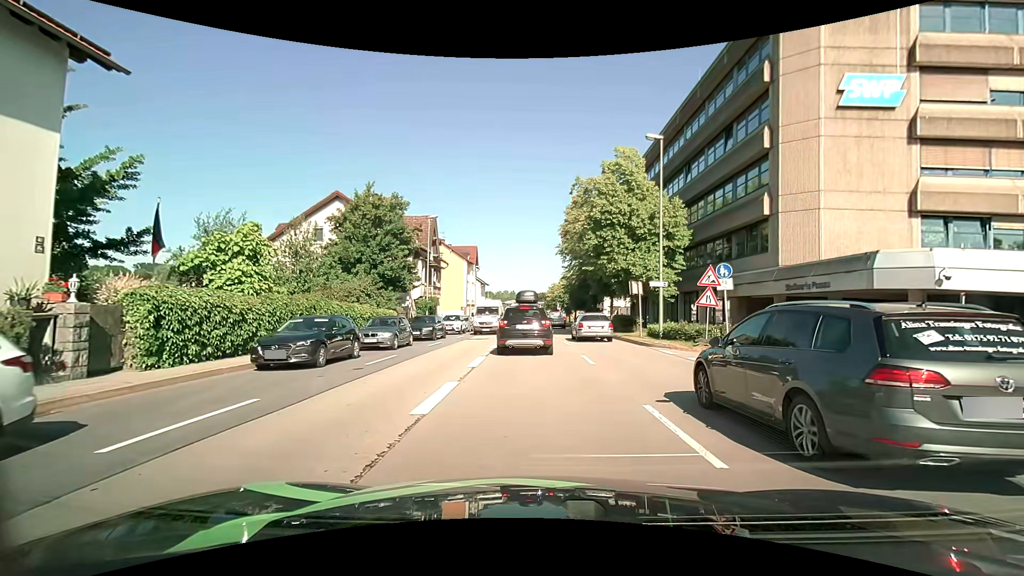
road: primary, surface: asphalt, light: Day
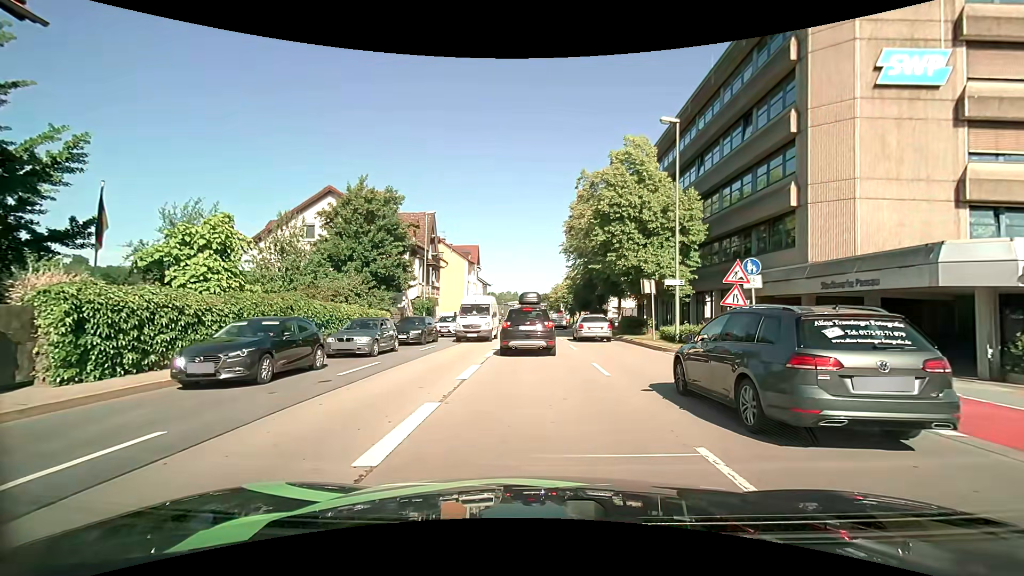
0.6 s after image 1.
(0.0, +2.2) m; 0°
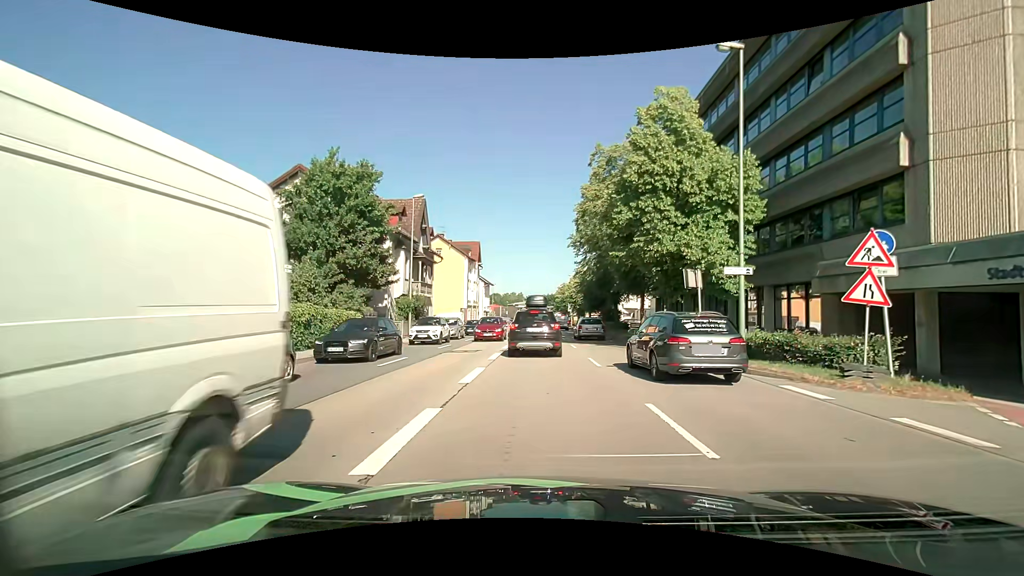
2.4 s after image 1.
(-0.1, +6.3) m; -1°
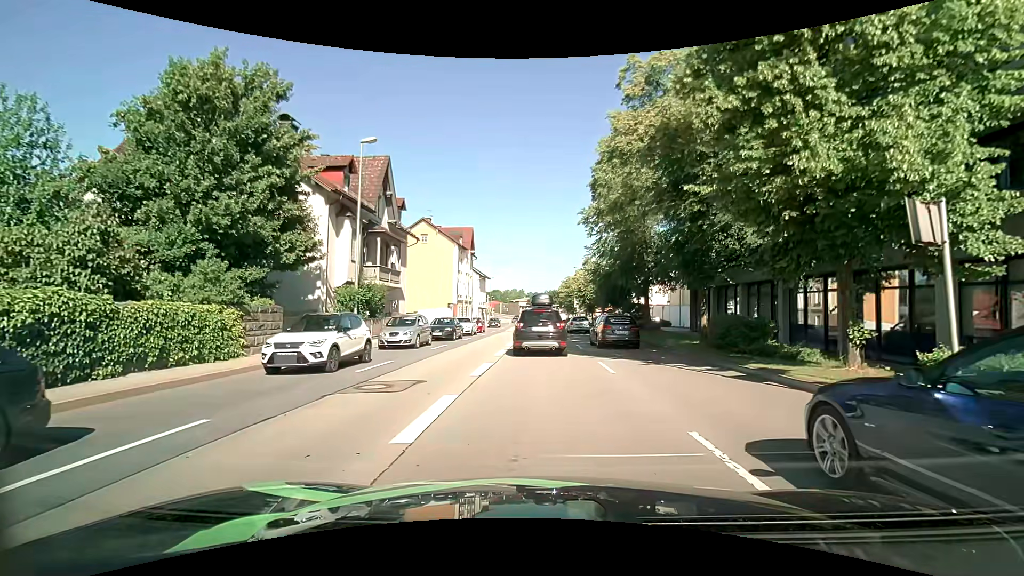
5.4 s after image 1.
(0.0, +10.9) m; -1°
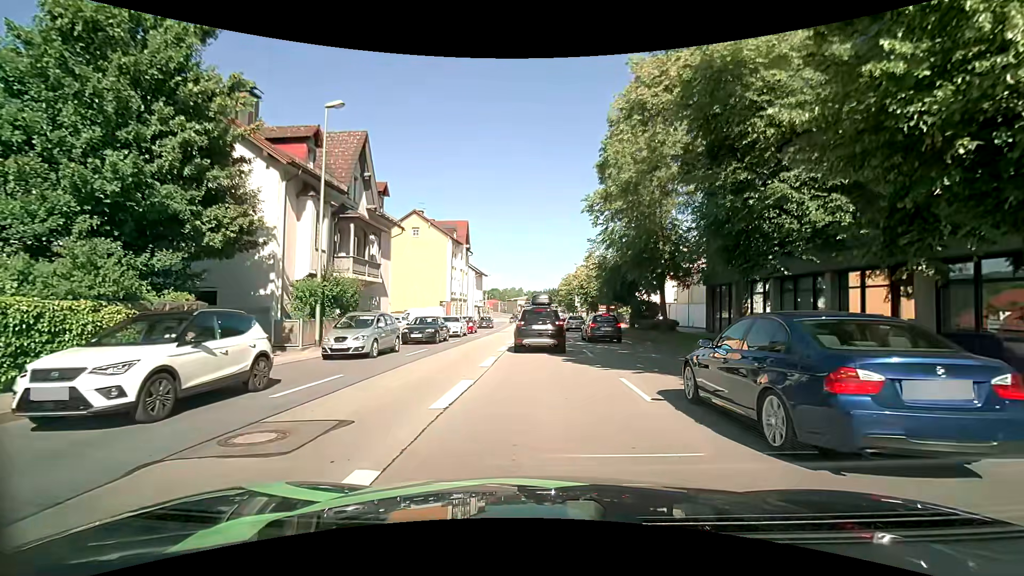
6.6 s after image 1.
(0.0, +4.1) m; 0°
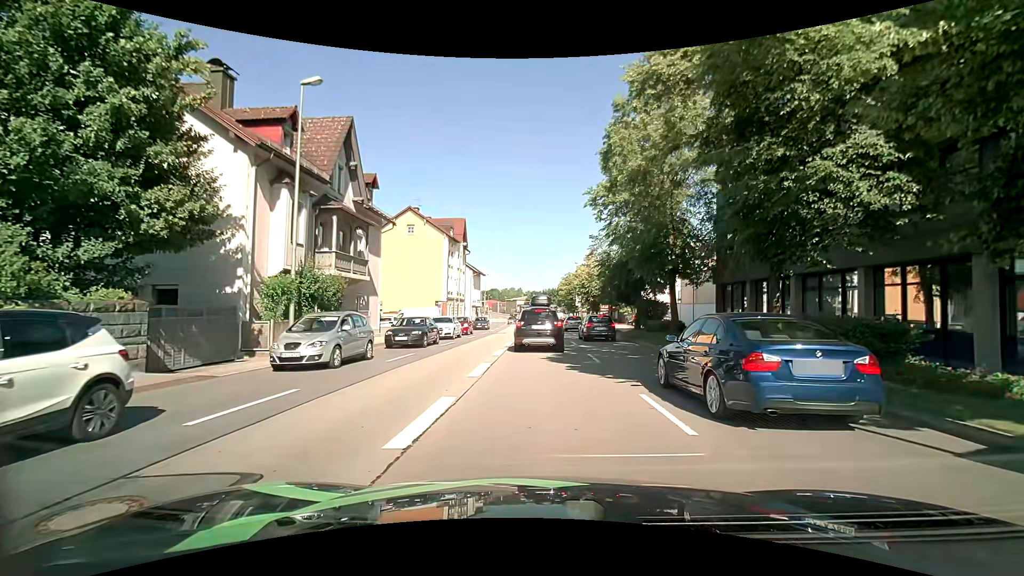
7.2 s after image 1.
(0.0, +2.1) m; -1°
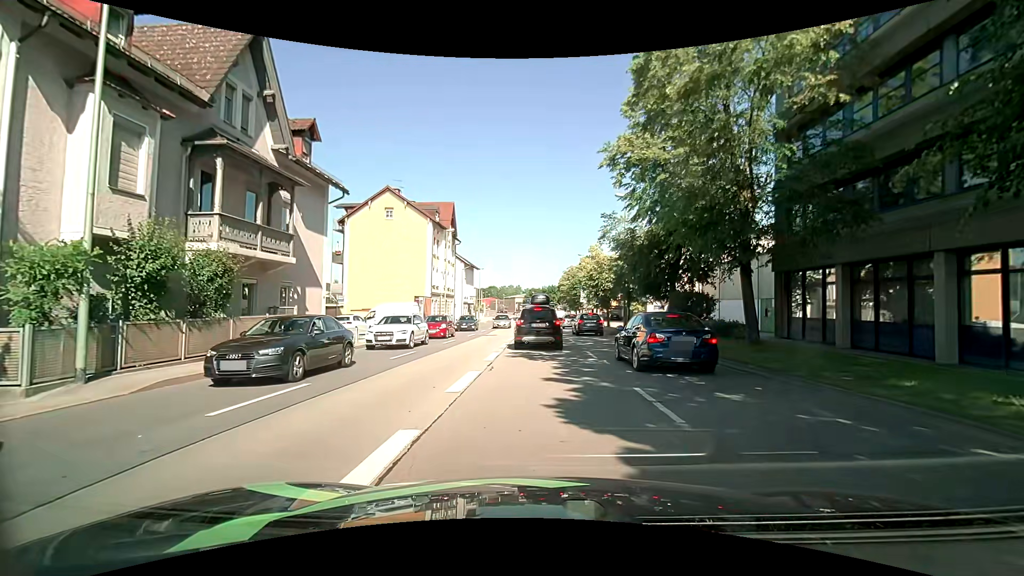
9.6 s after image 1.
(+0.2, +8.5) m; +1°
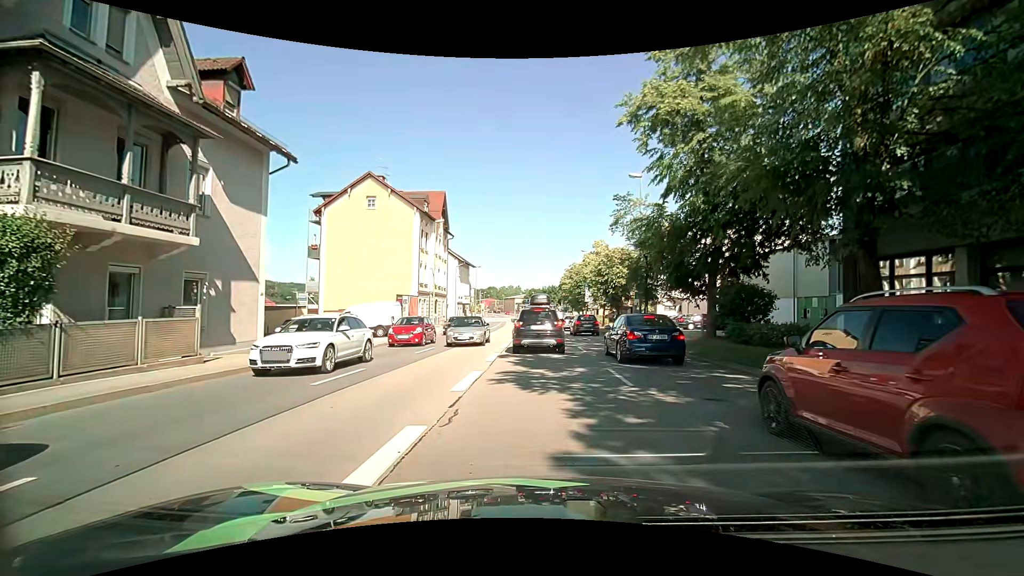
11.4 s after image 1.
(0.0, +5.6) m; 0°
